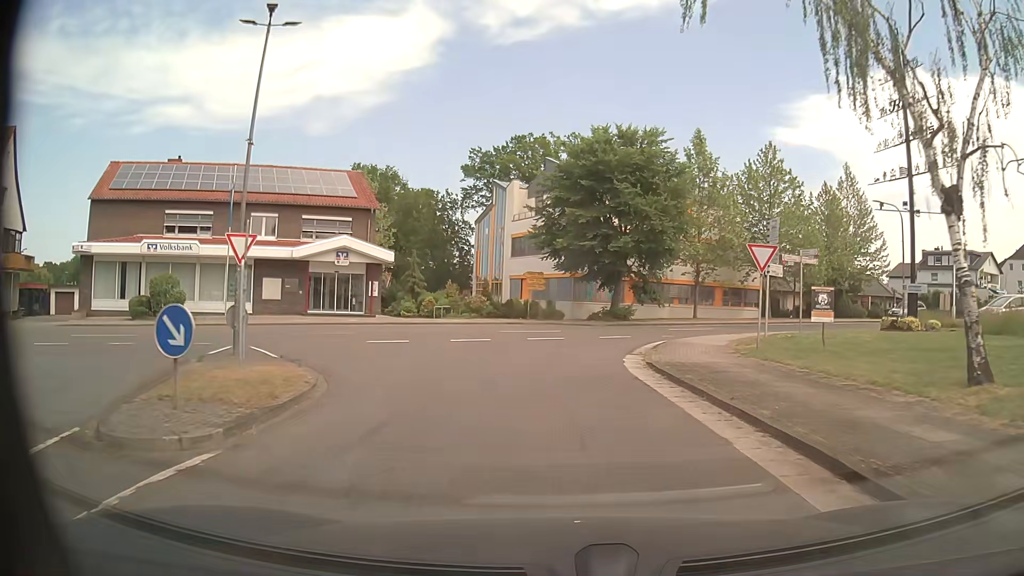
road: secondary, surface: asphalt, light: Day
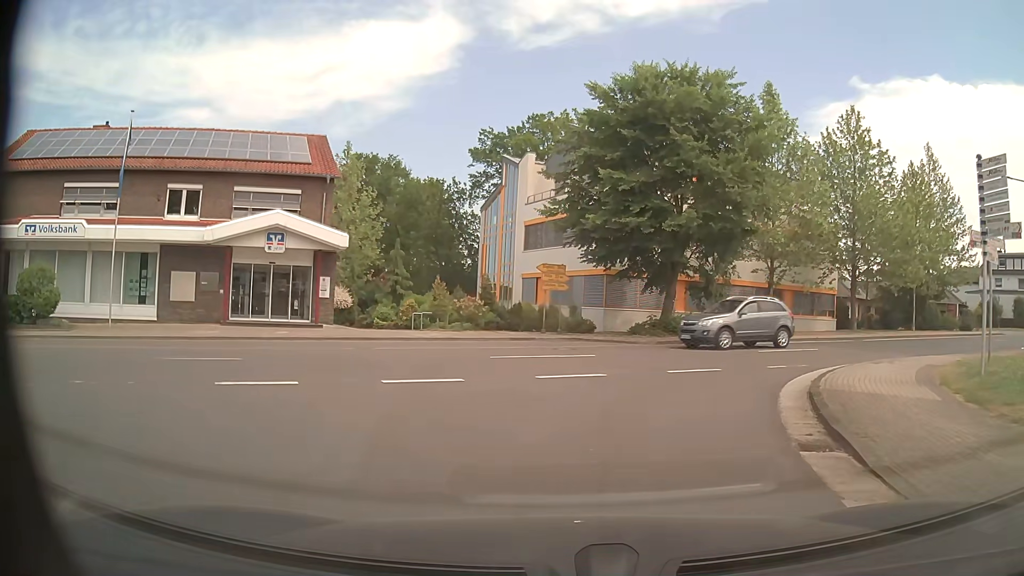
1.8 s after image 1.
(-0.2, +11.4) m; -1°
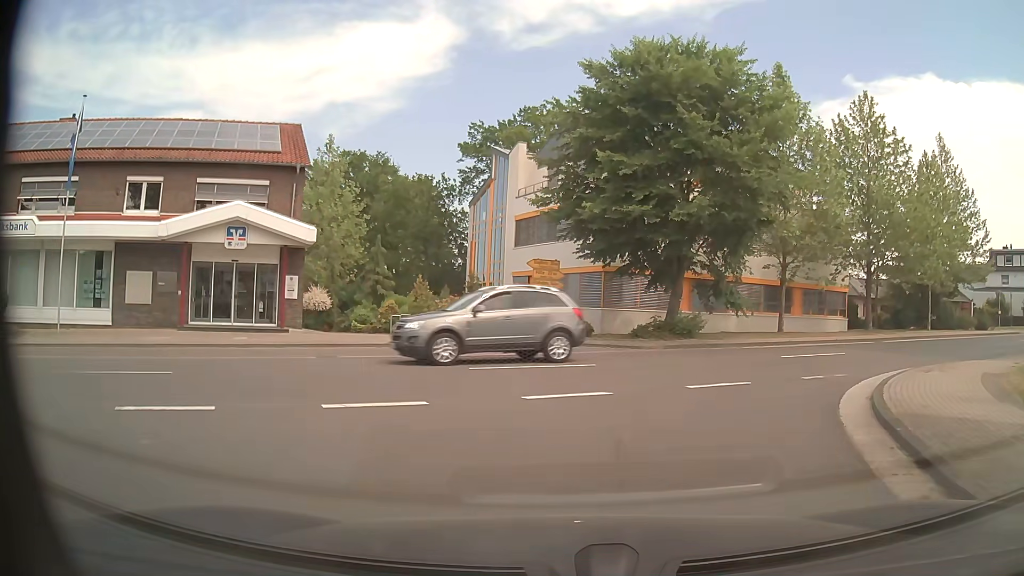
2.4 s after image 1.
(0.0, +2.7) m; 0°
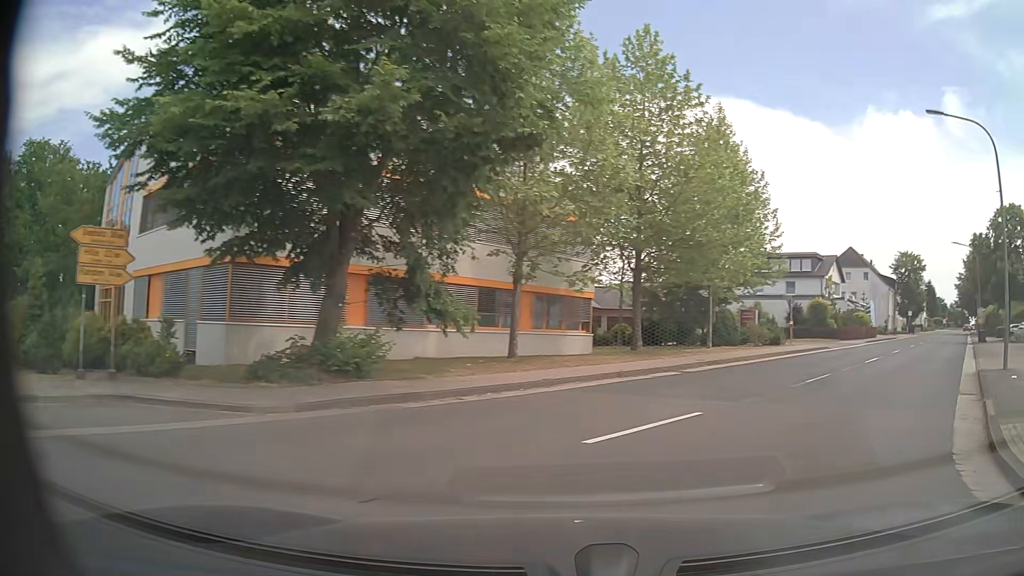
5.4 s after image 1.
(+2.0, +12.0) m; +26°
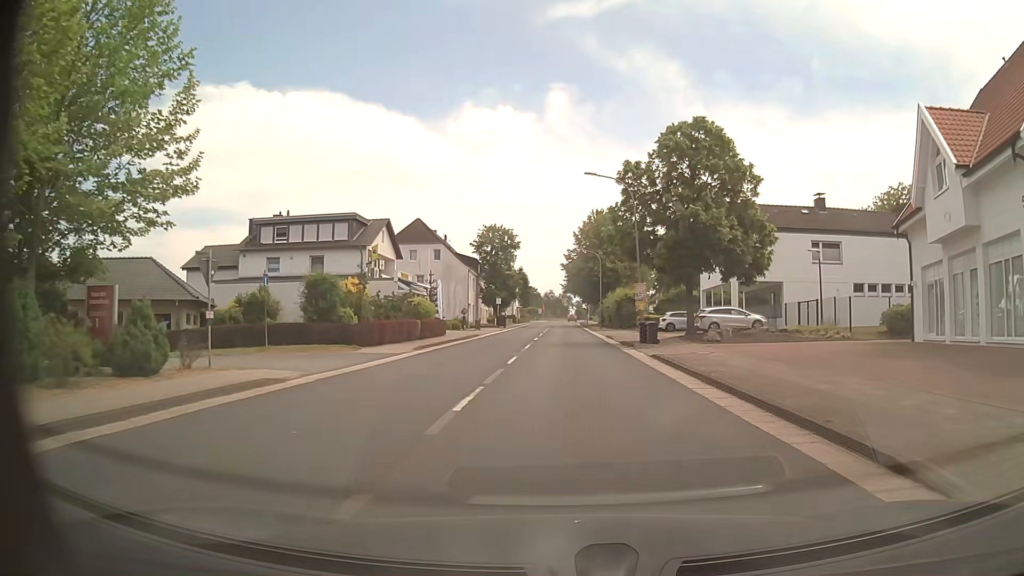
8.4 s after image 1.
(+11.2, +21.7) m; +36°
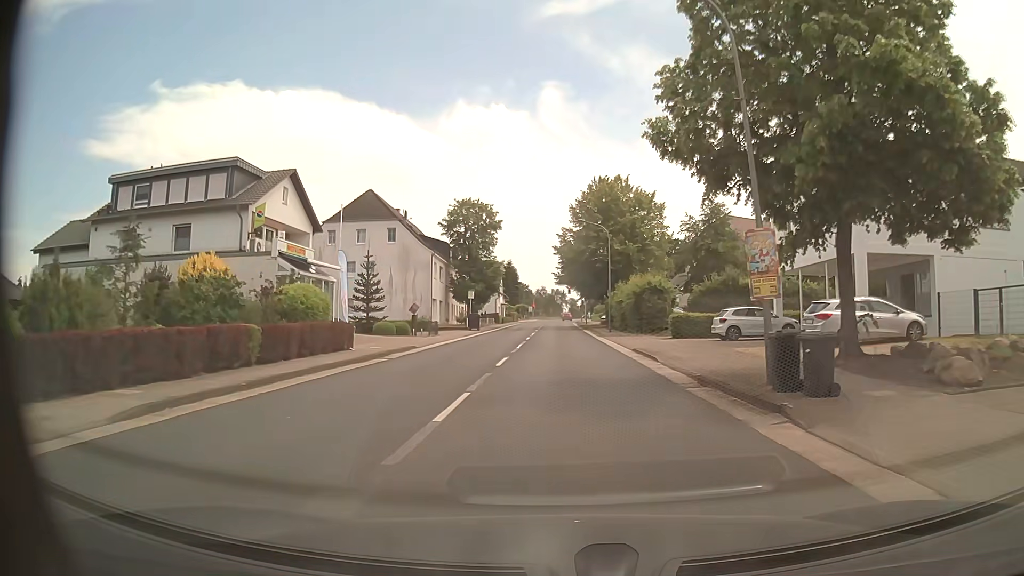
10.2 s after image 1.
(0.0, +19.3) m; 0°
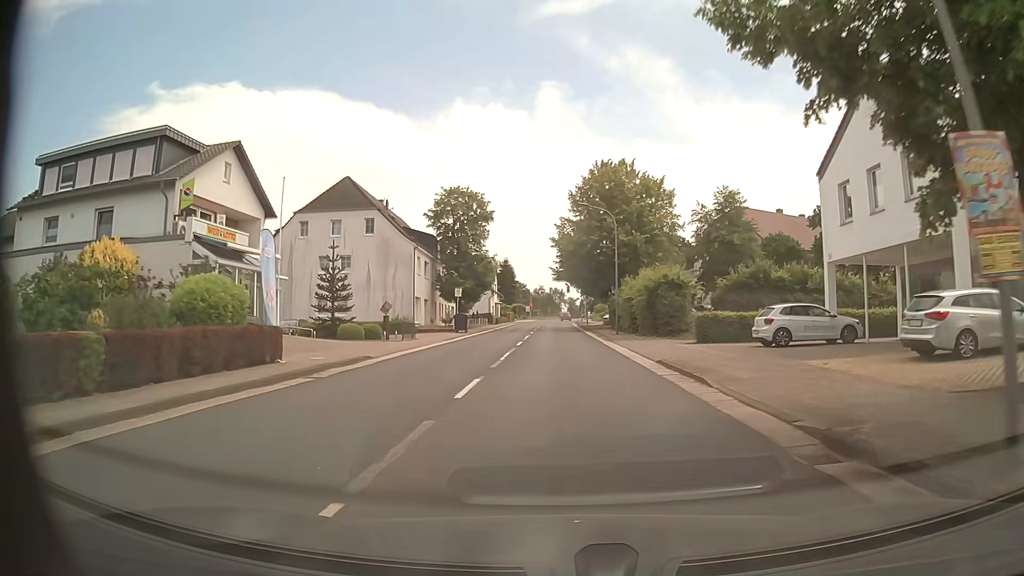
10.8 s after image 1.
(0.0, +6.8) m; 0°
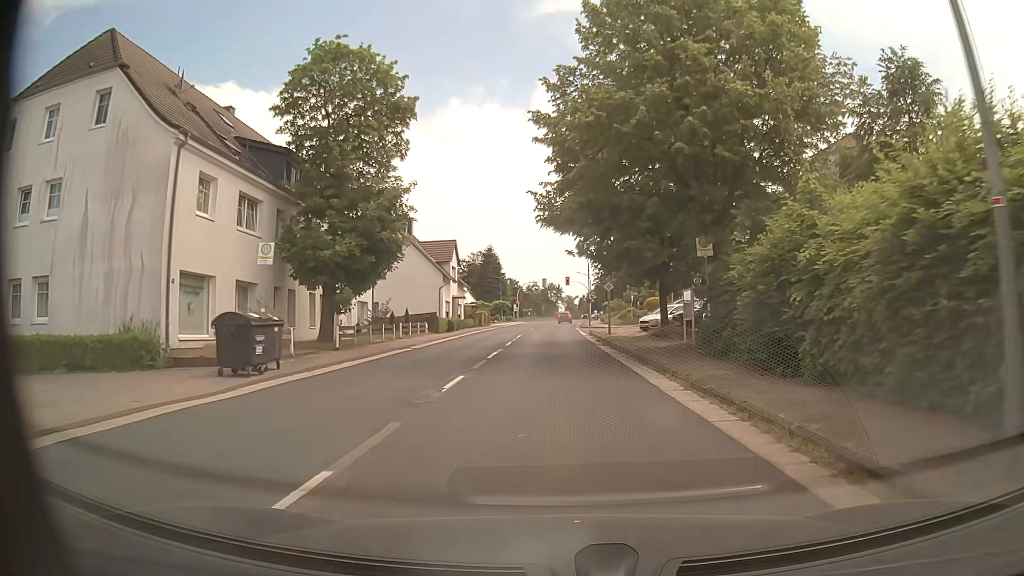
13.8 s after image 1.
(-0.1, +35.2) m; 0°
